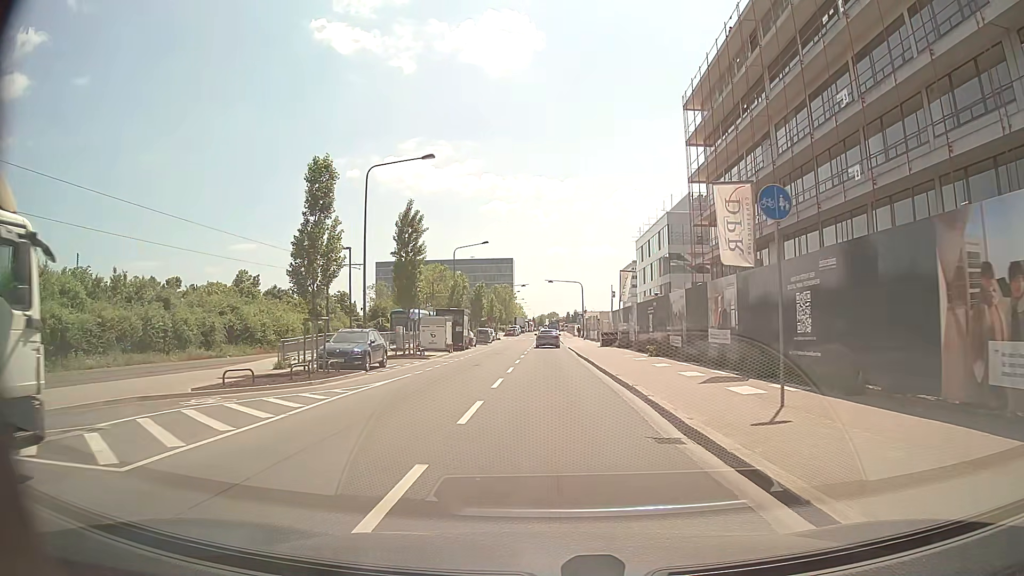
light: Day
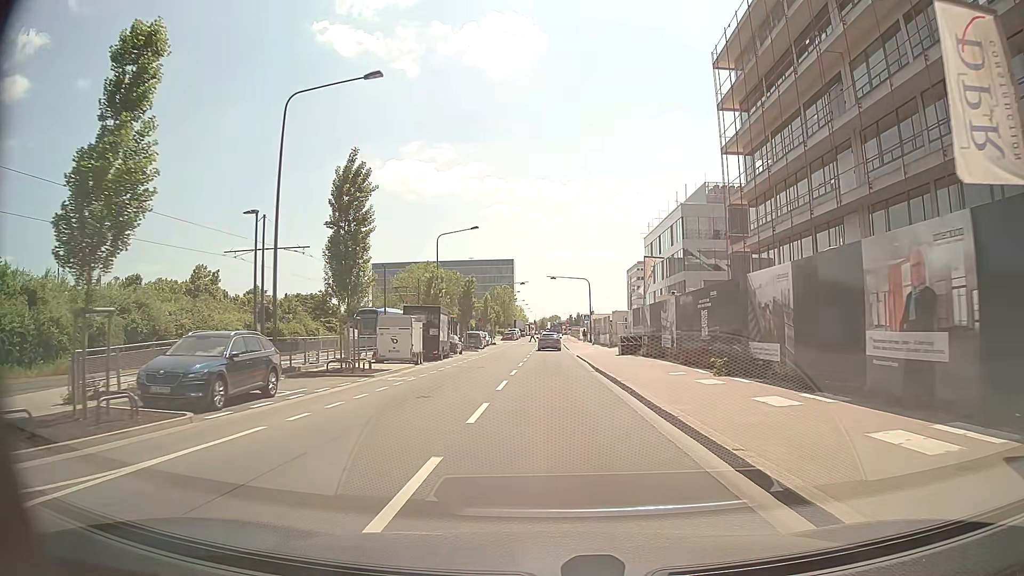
(+0.1, +11.7) m; 0°
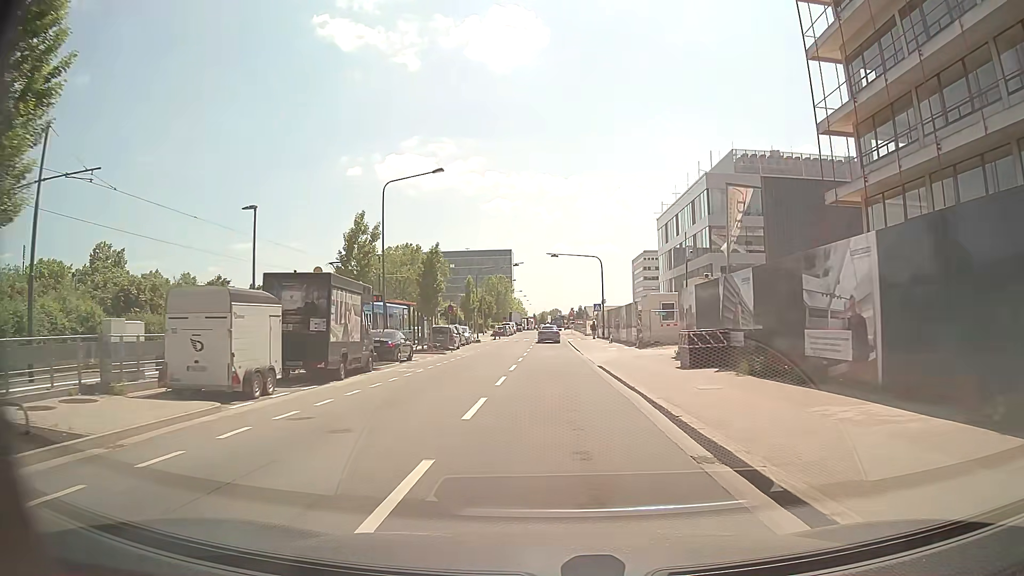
(+0.2, +18.5) m; +1°
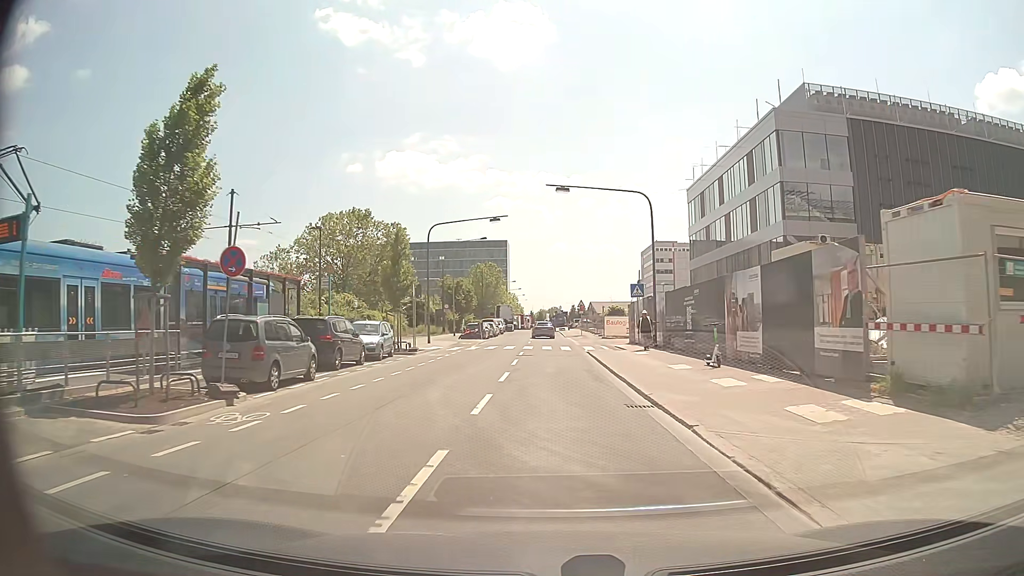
(-0.3, +29.8) m; 0°
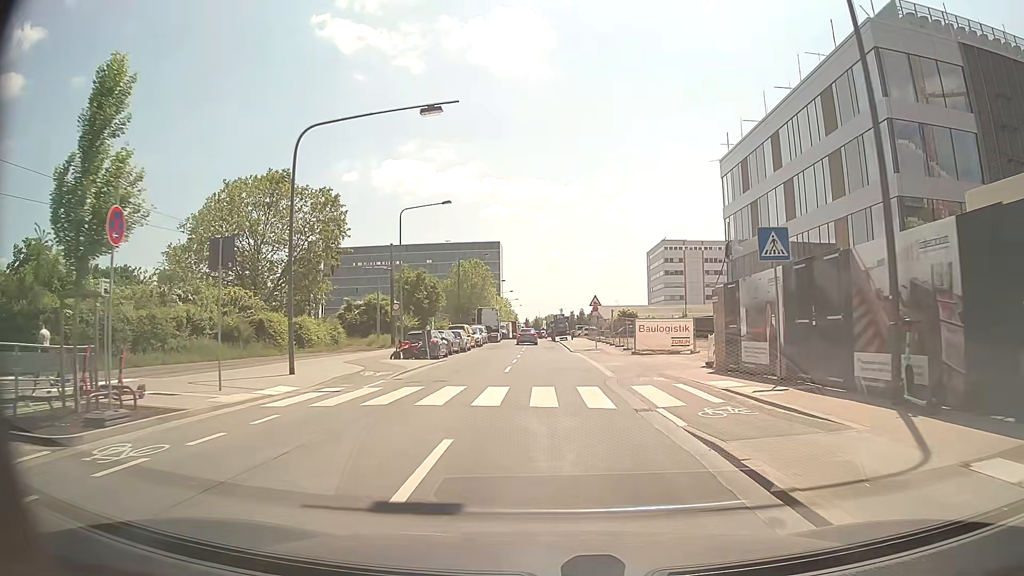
(-0.1, +23.4) m; 0°
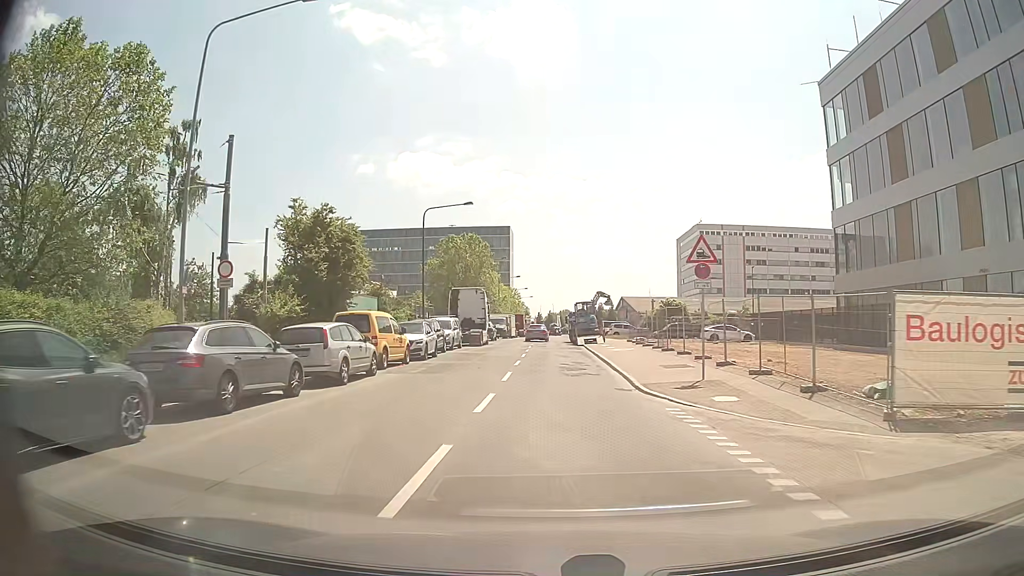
(-0.3, +28.9) m; -1°
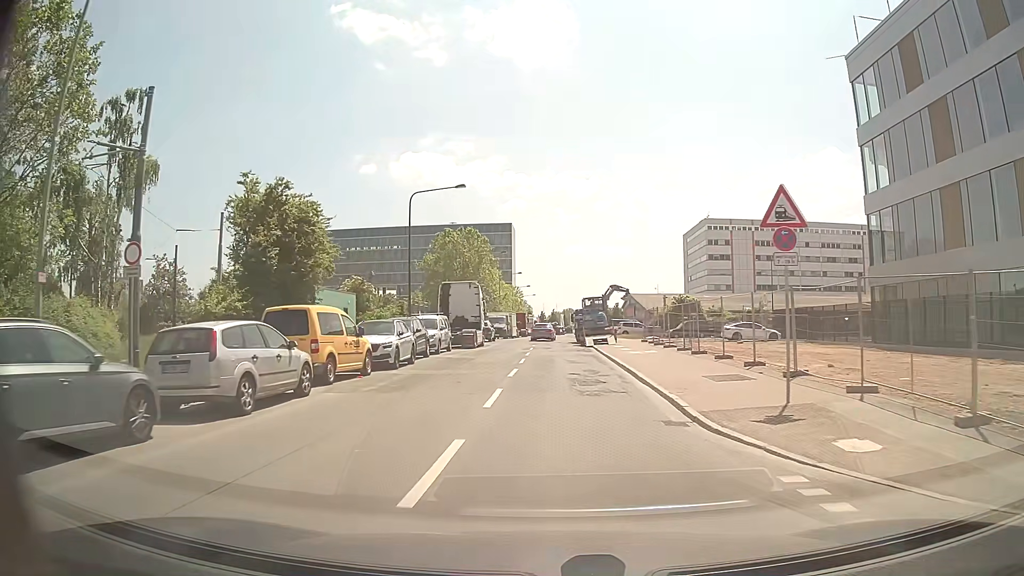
(0.0, +5.8) m; 0°
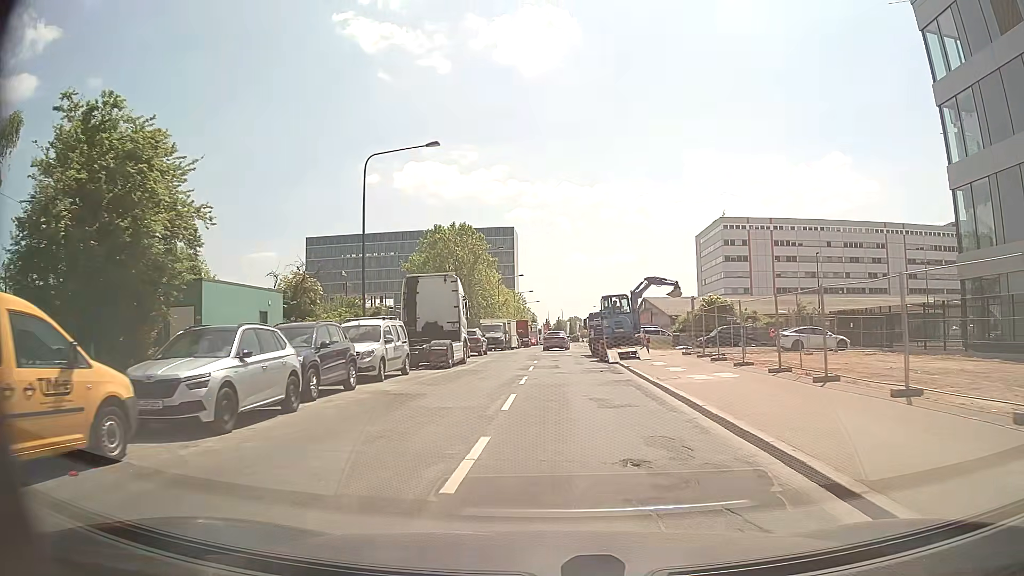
(-0.1, +11.6) m; 0°
(0, +10) (0, +20) (0, +30) (0, +40) (0, +50) (0, +60) (0, +70) (+1, +80) (+1, +90) (+1, +100) m
